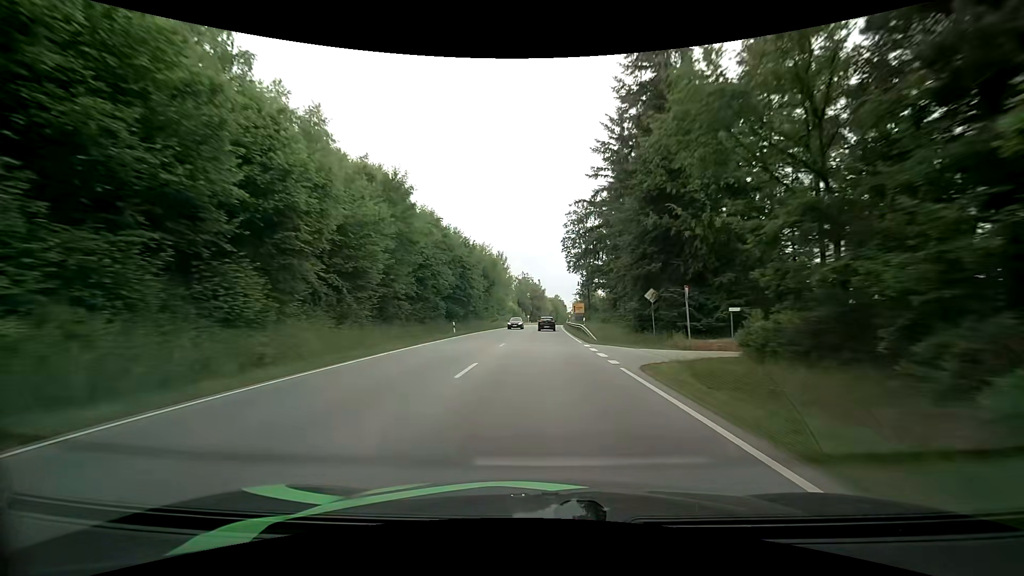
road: primary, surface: asphalt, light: Day
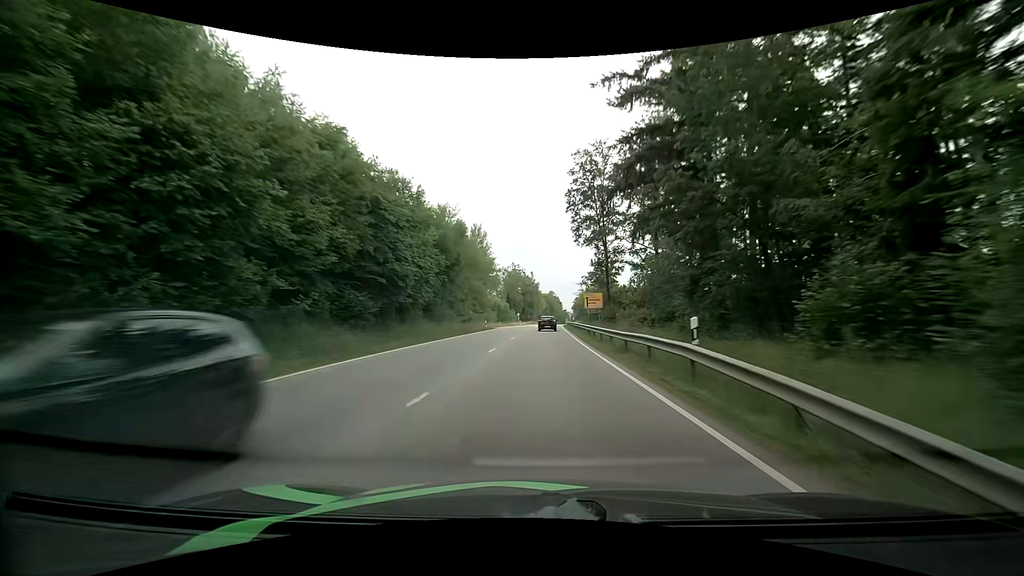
(+0.2, +28.7) m; +1°
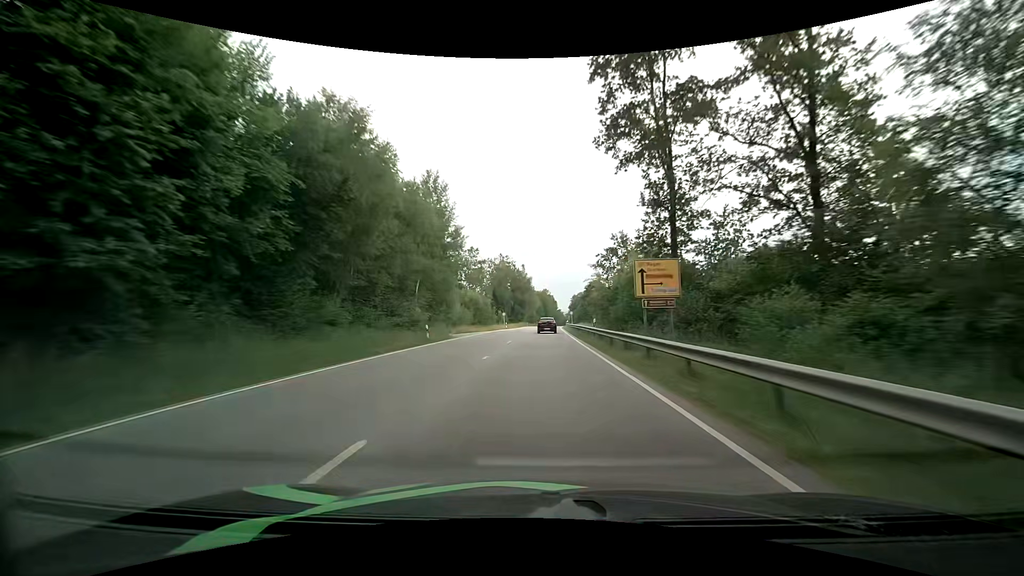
(+0.2, +27.6) m; +1°
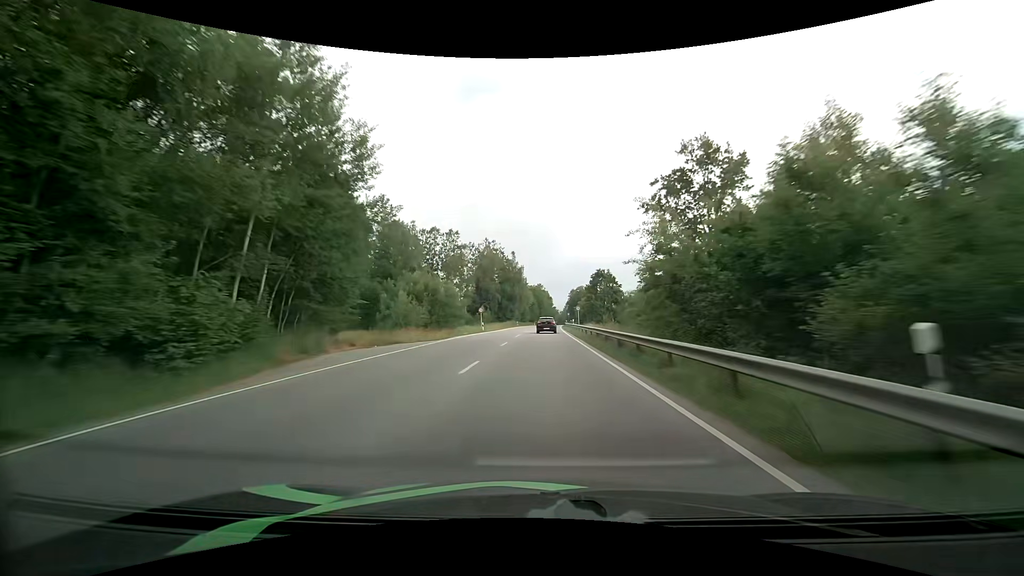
(+0.2, +26.5) m; +2°
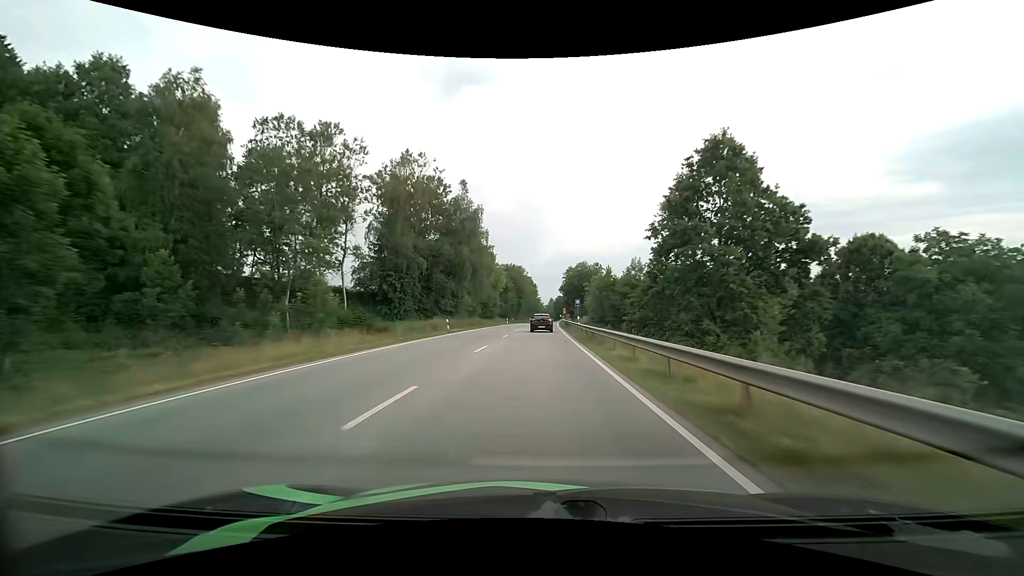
(+0.3, +65.8) m; +1°
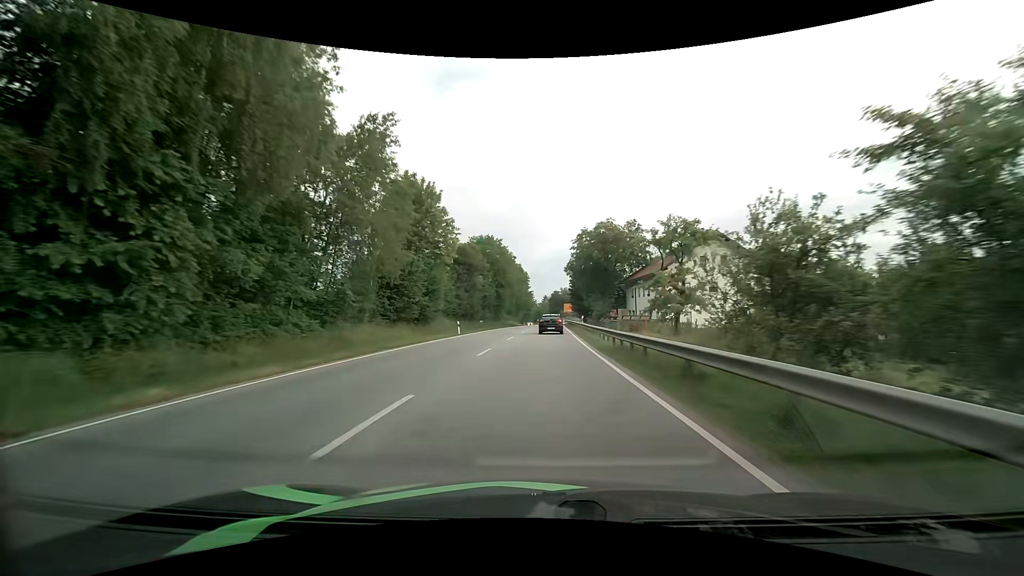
(+0.2, +48.7) m; +1°
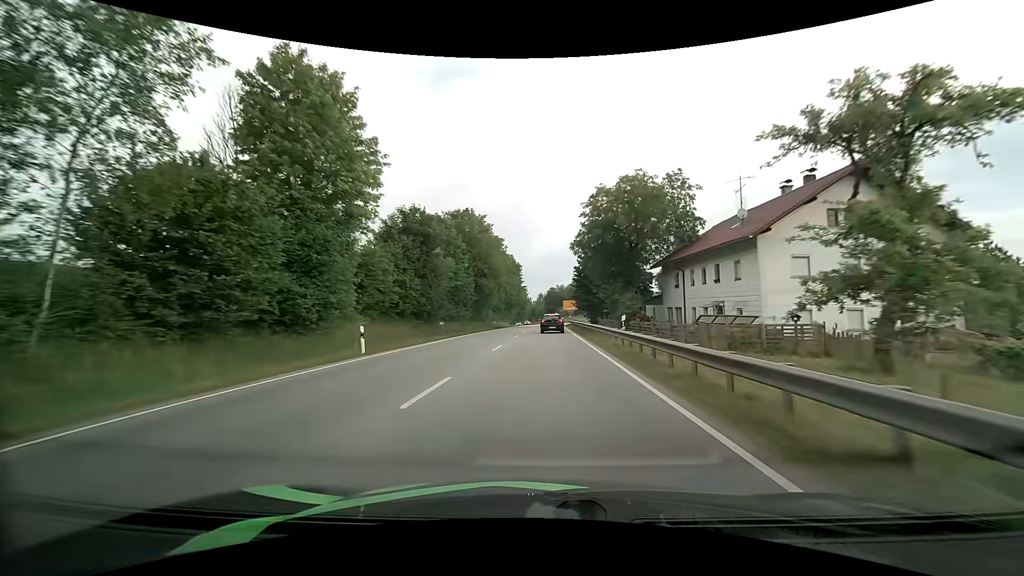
(+0.1, +21.1) m; 0°
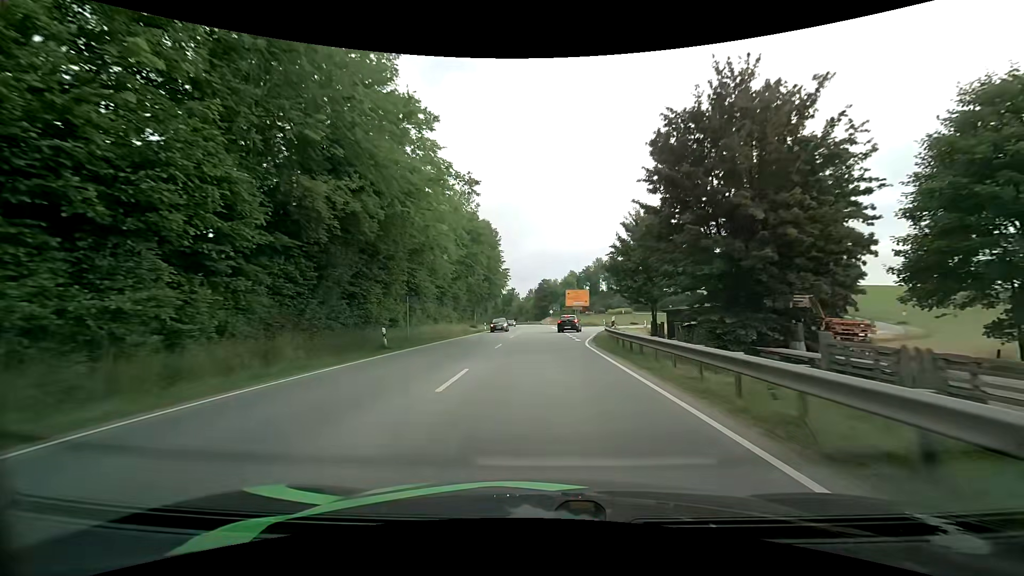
(+0.5, +45.8) m; +1°
(0, +10) (0, +20) (+1, +30) (+2, +40) (+4, +50) (+6, +59) (+11, +68) (+18, +76) (+25, +82) (+33, +88) m
